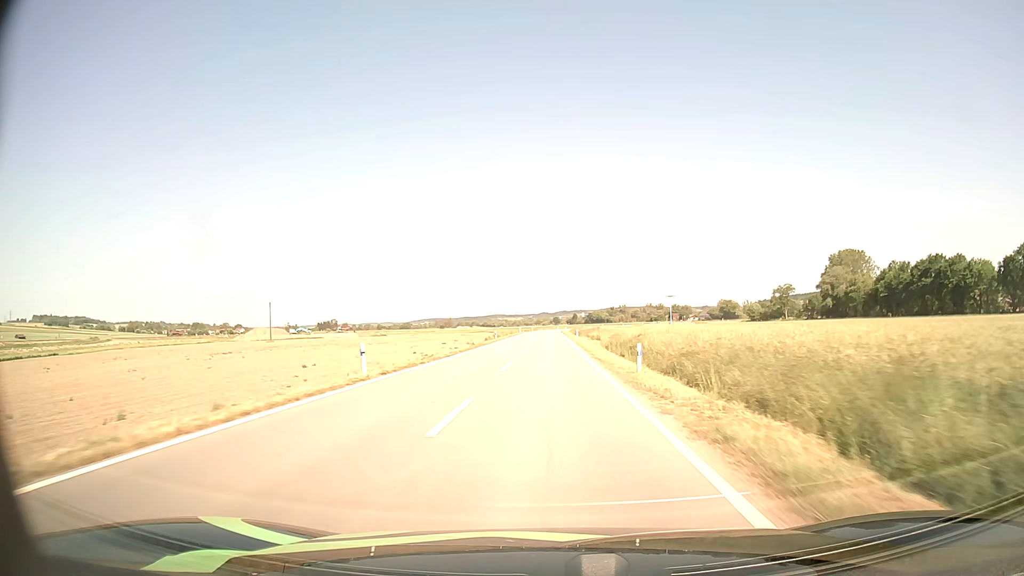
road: tertiary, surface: asphalt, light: Day
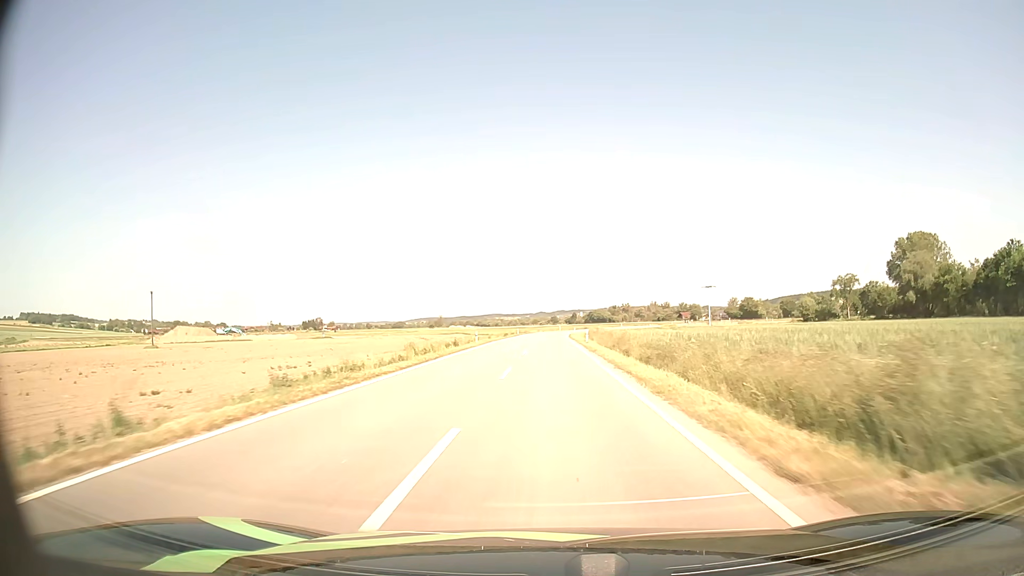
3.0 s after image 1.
(0.0, +63.9) m; 0°
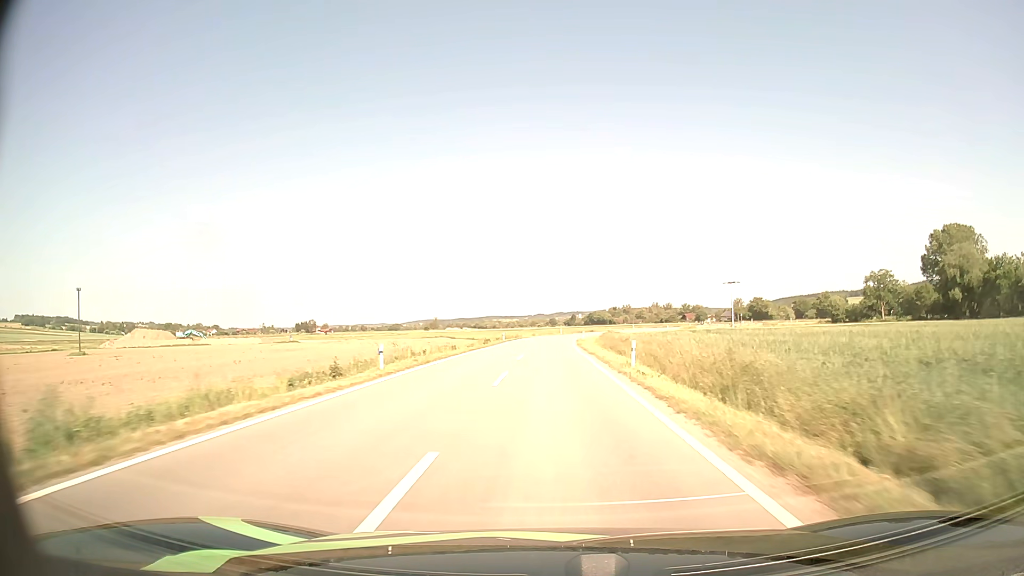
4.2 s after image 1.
(0.0, +25.6) m; 0°
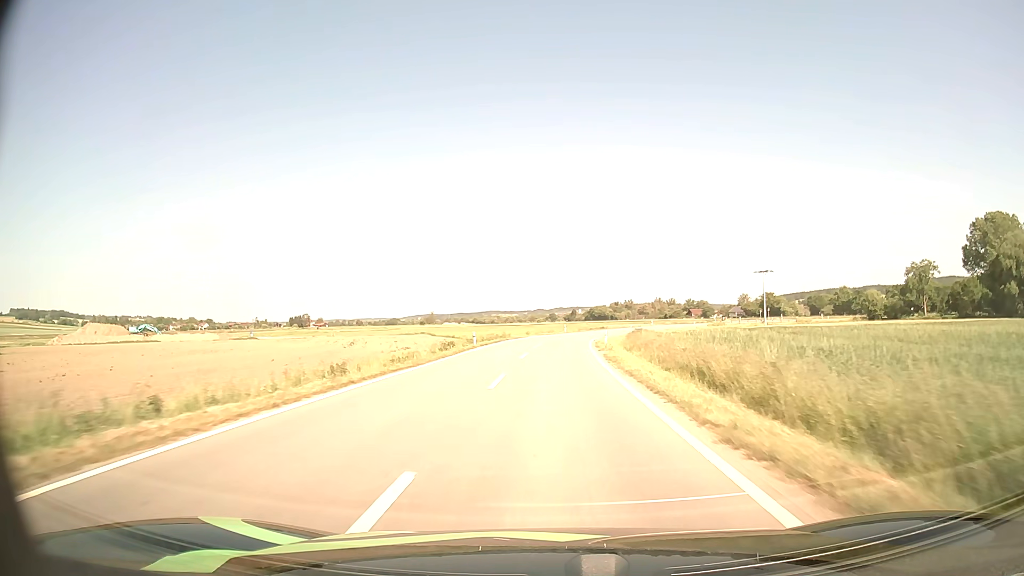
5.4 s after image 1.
(0.0, +25.0) m; 0°
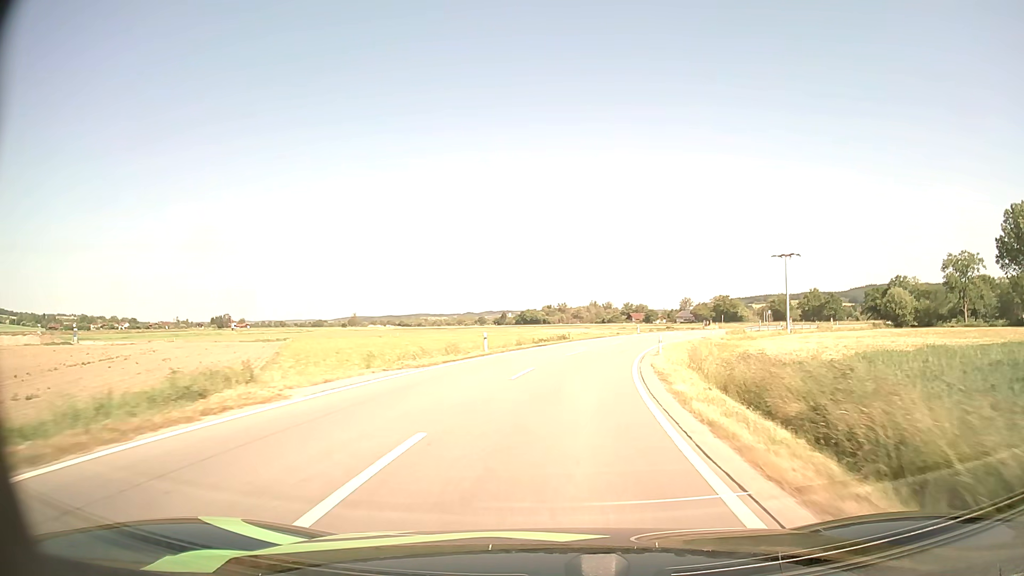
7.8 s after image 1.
(+1.3, +45.7) m; +6°
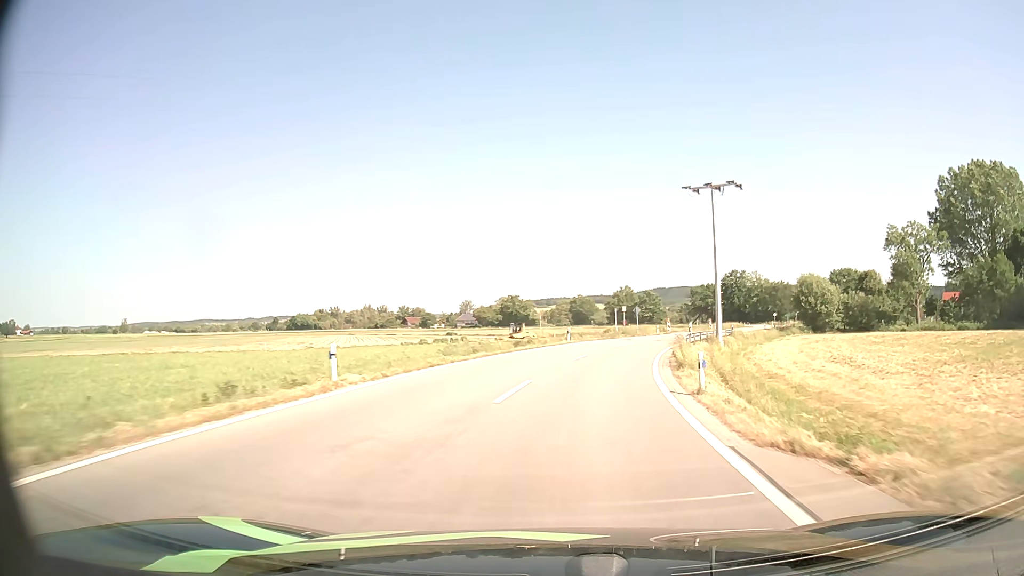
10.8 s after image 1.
(+8.3, +51.7) m; +19°
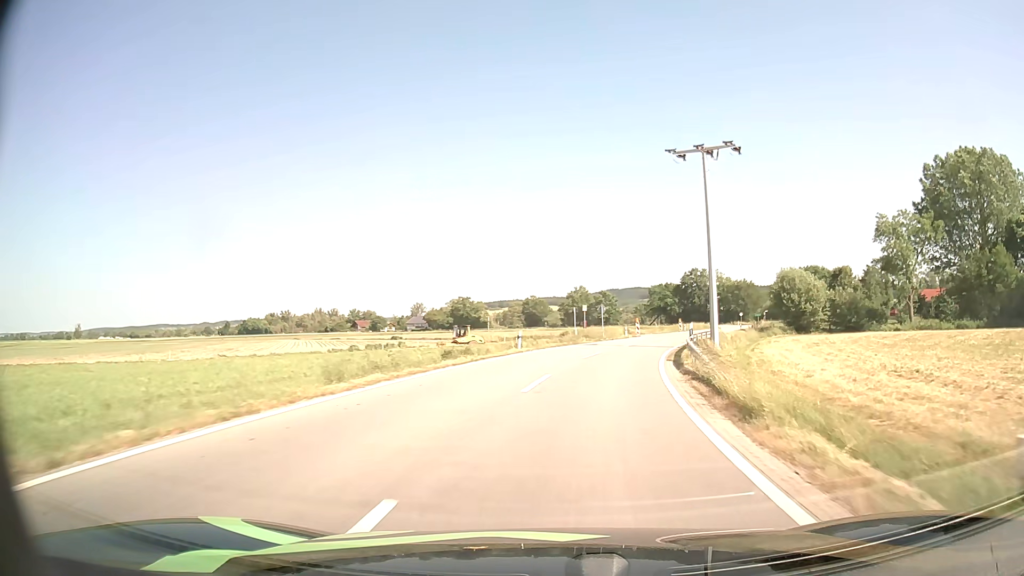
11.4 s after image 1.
(+0.3, +10.4) m; +4°
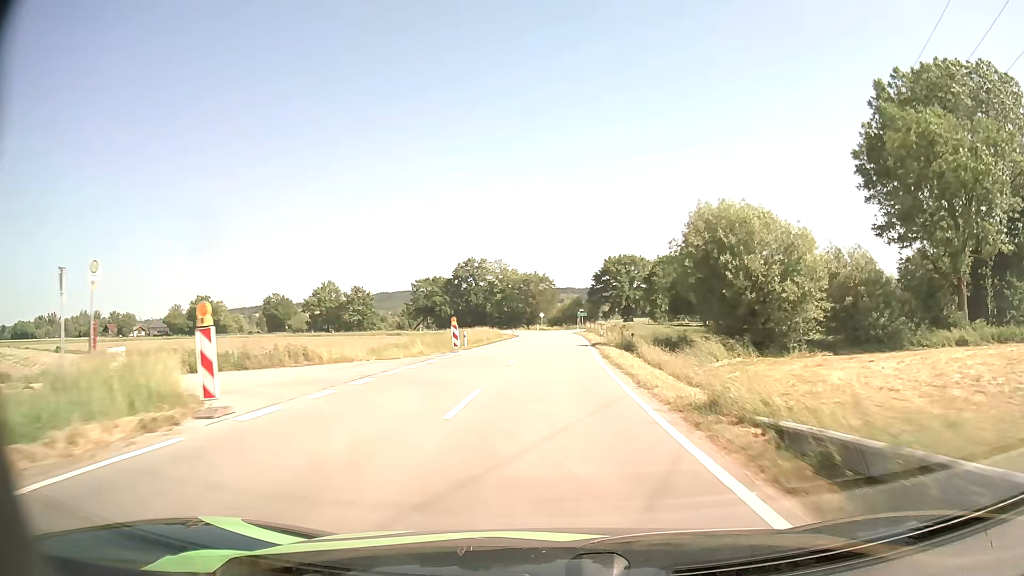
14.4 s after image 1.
(+9.4, +50.2) m; +19°
(0, +10) (0, +20) (+1, +30) (+1, +40) (+1, +50) (+2, +60) (+2, +70) (+1, +80) (+1, +90) (0, +100) m
